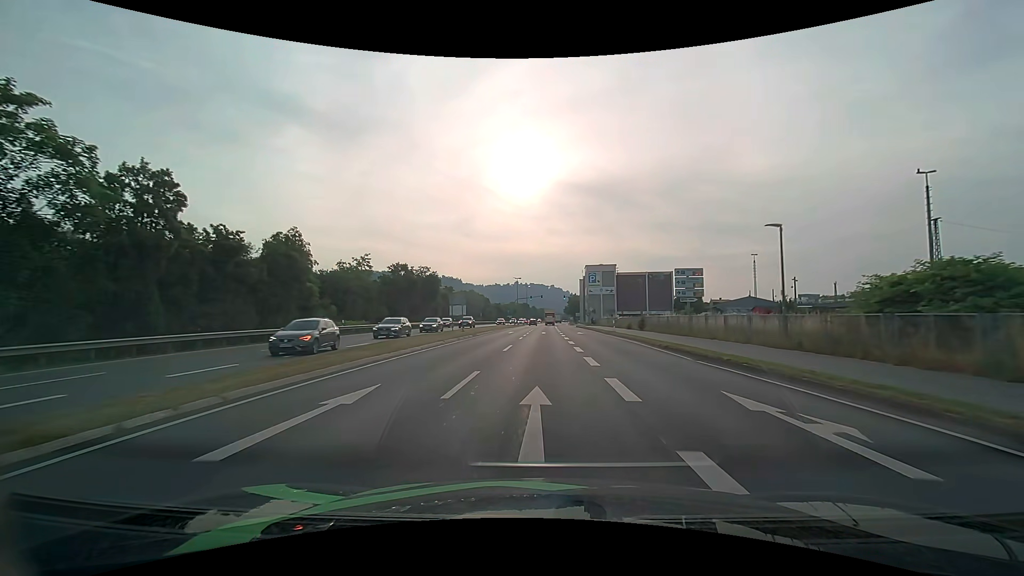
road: primary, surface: asphalt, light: Day
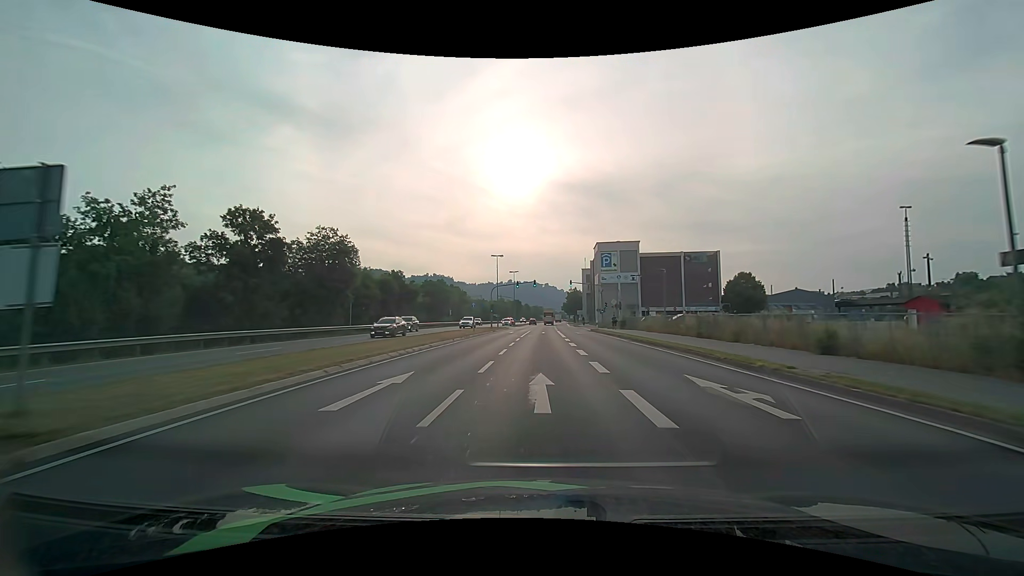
(+0.4, +37.8) m; +1°
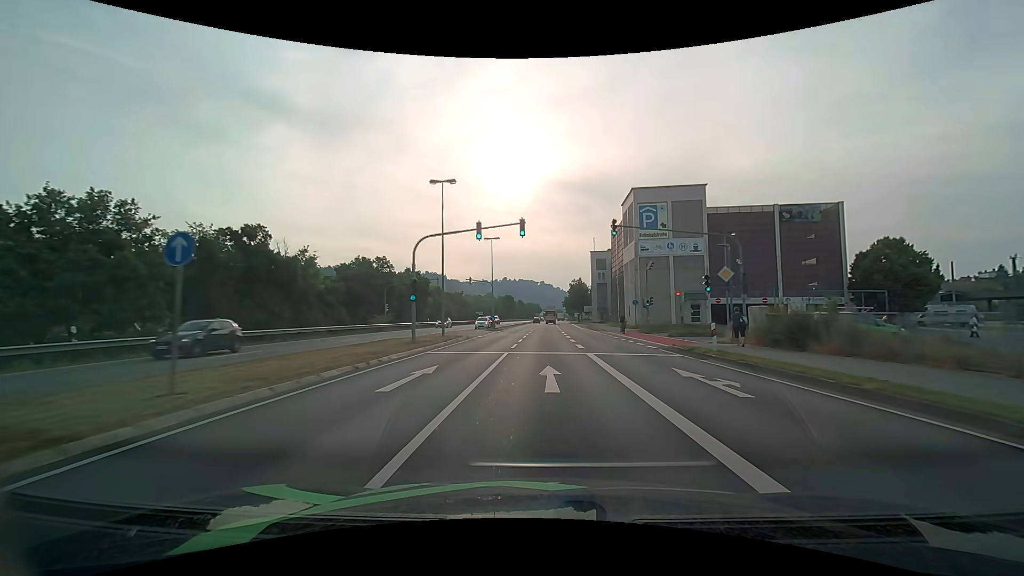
(+0.1, +38.3) m; 0°
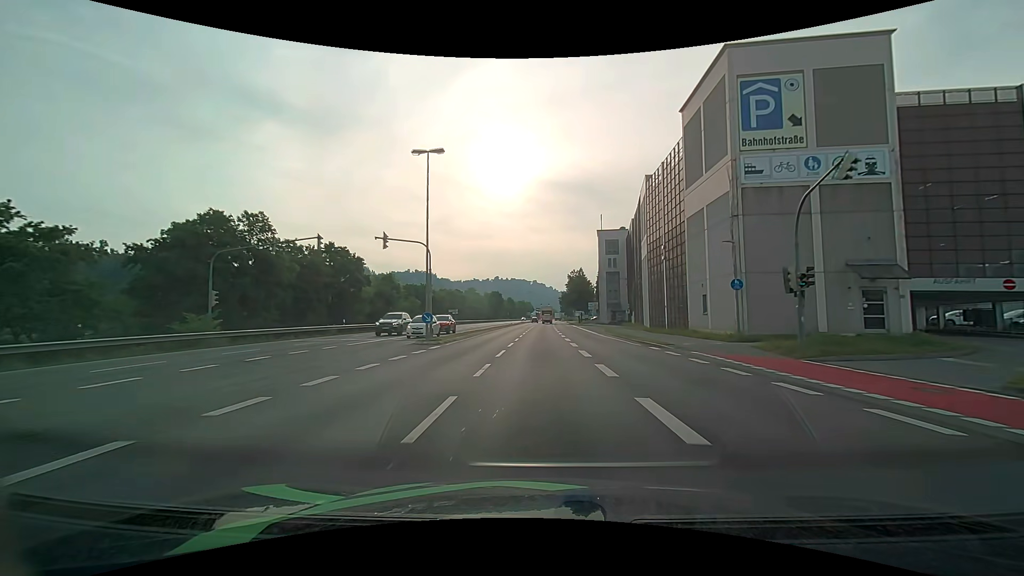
(+0.3, +29.3) m; +1°
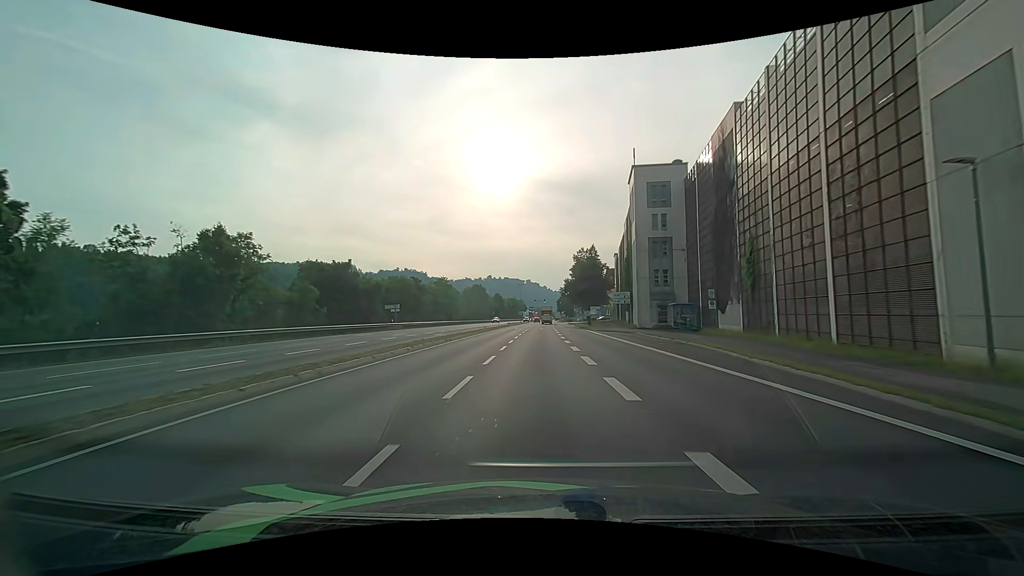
(+0.2, +39.2) m; +1°
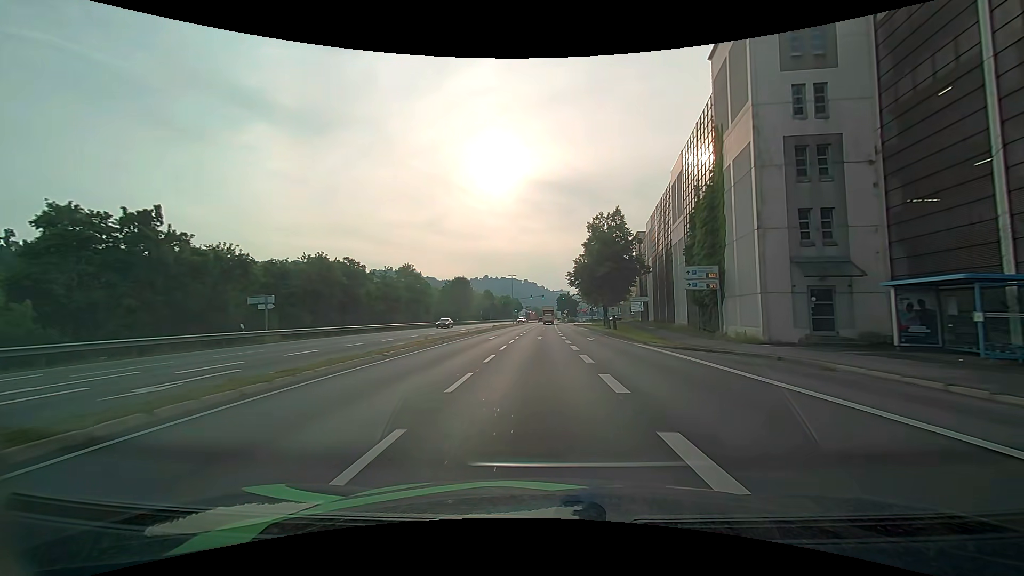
(0.0, +29.4) m; +1°
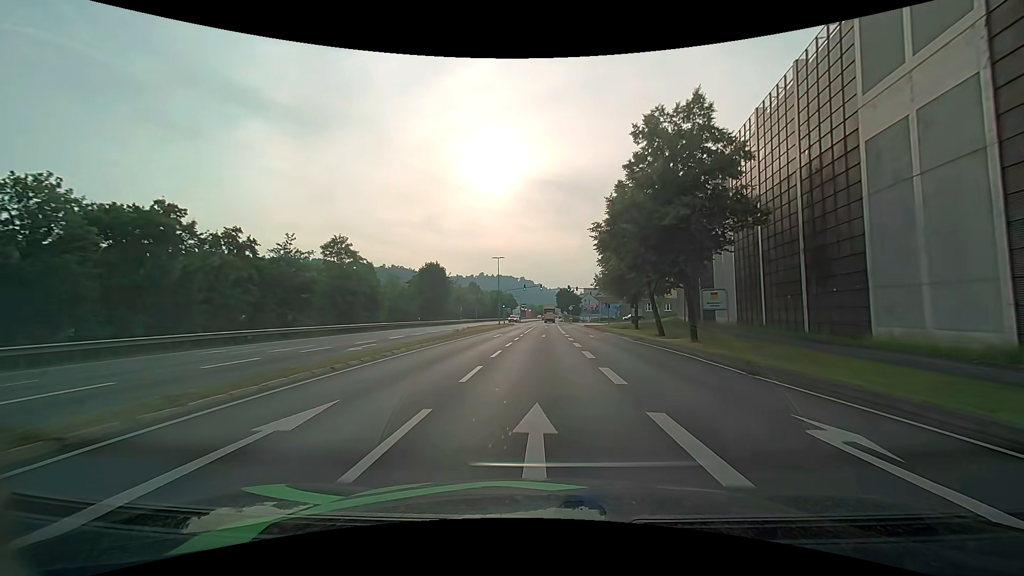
(-0.1, +28.8) m; +1°
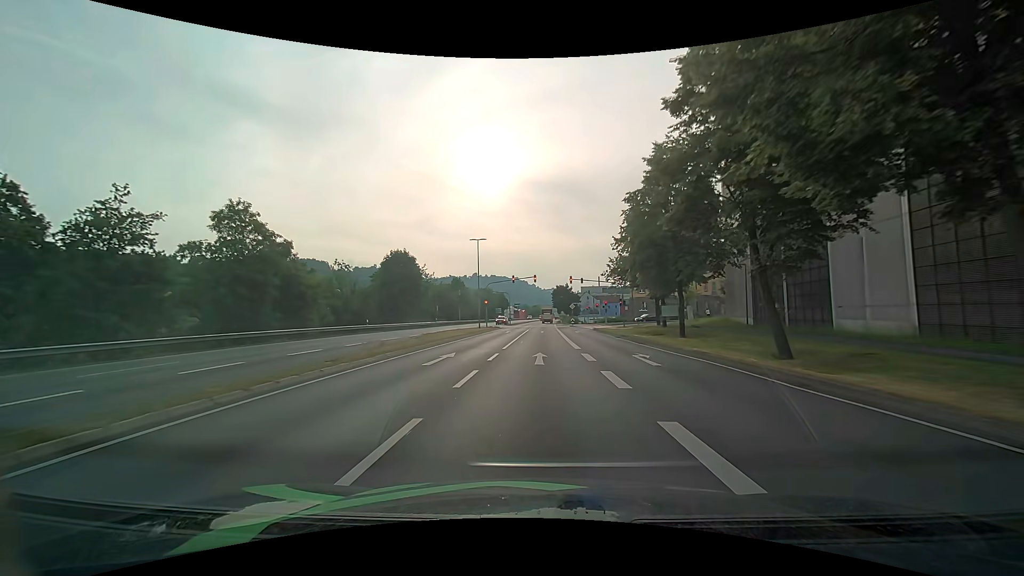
(-0.1, +18.6) m; 0°
(0, +10) (0, +20) (0, +30) (0, +40) (0, +50) (0, +60) (0, +70) (+1, +80) (+1, +90) (+1, +100) m
